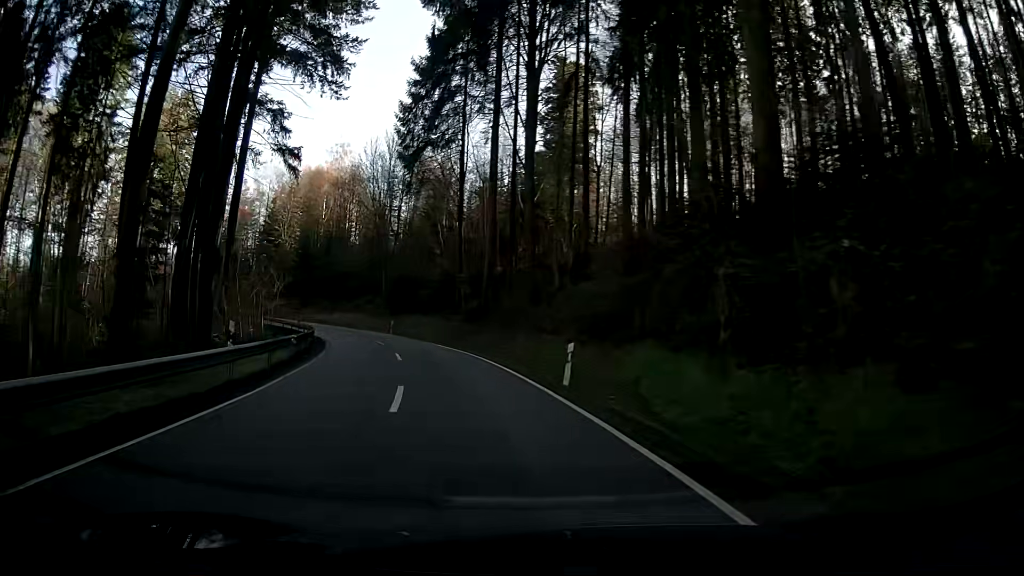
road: secondary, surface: asphalt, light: Day
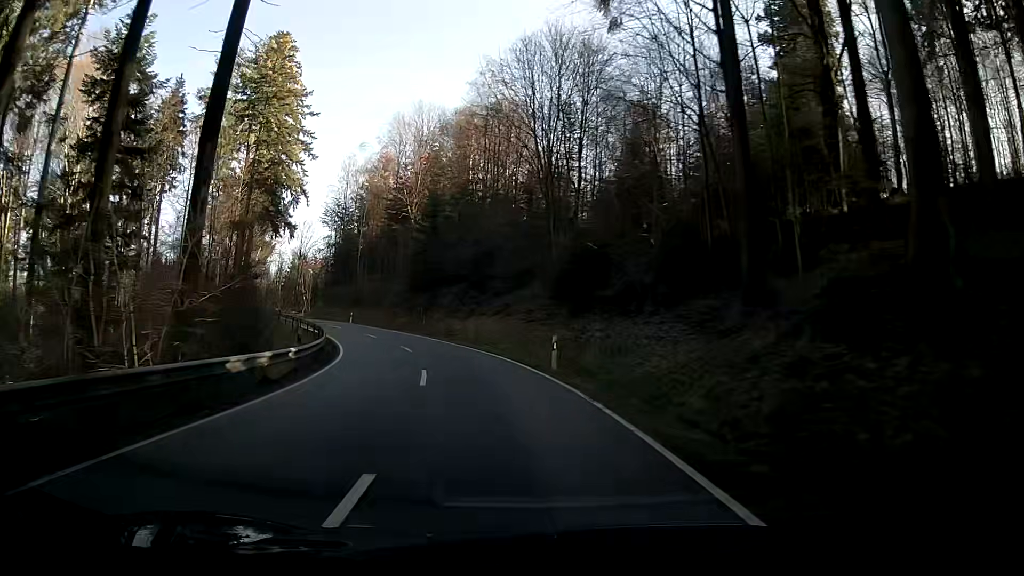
(-5.0, +32.2) m; -17°
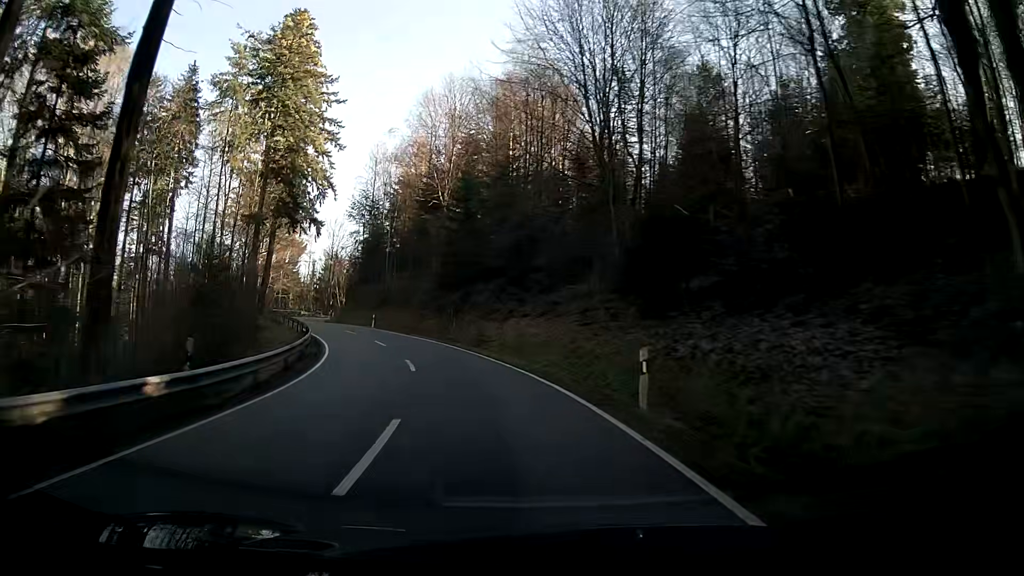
(-0.3, +8.9) m; -4°
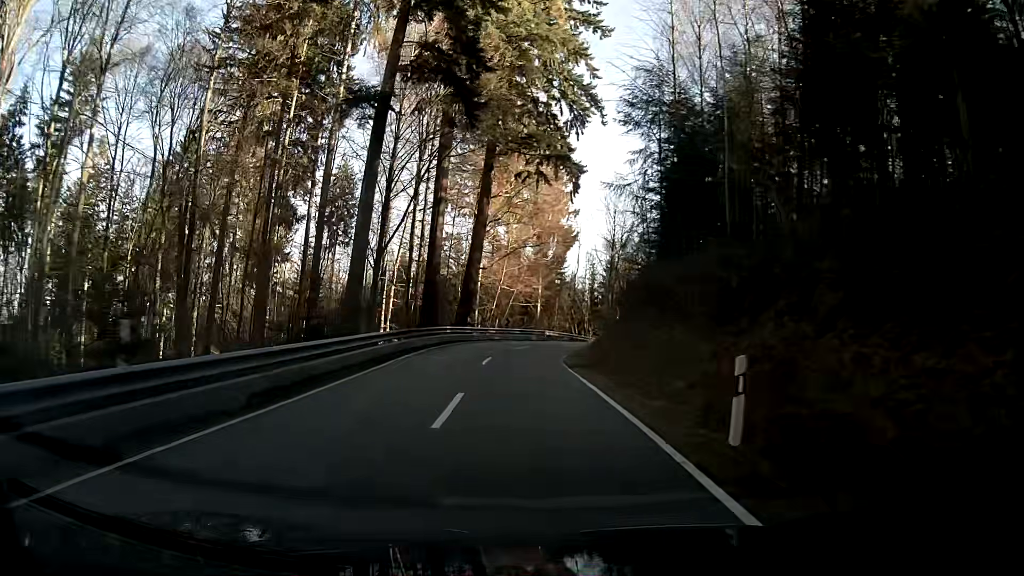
(-10.0, +44.2) m; -23°
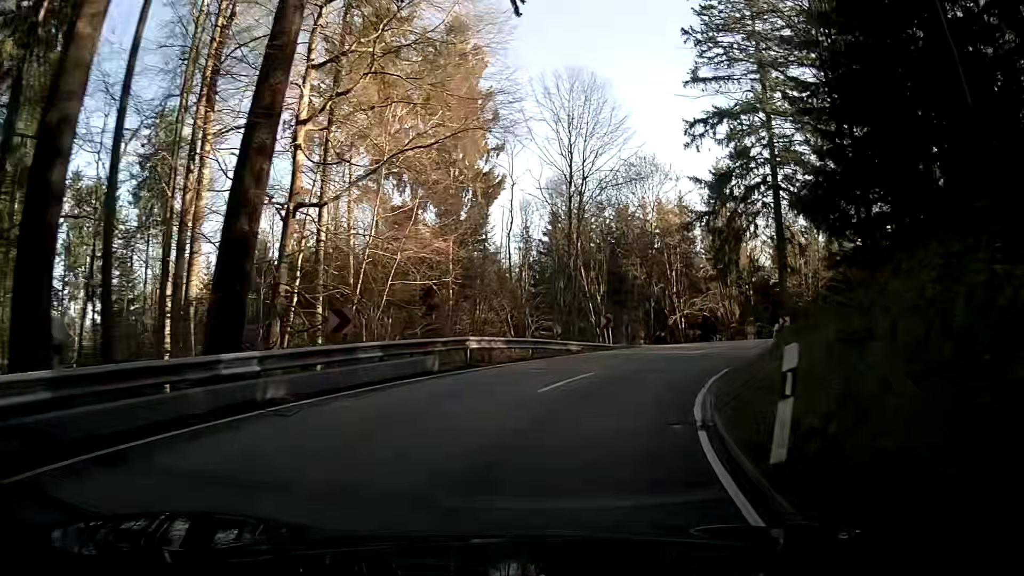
(+1.2, +32.2) m; +10°
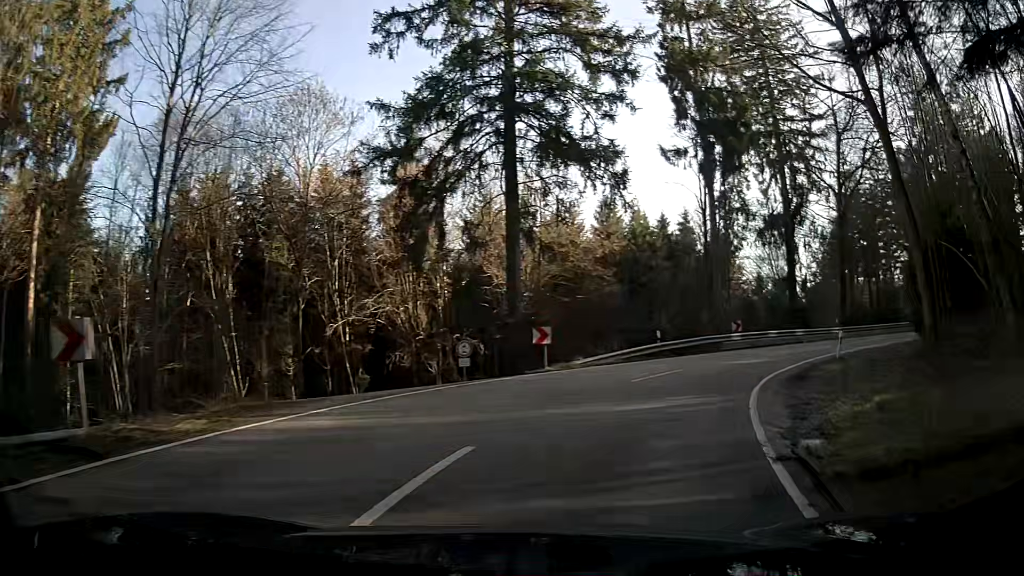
(+4.4, +19.5) m; +28°
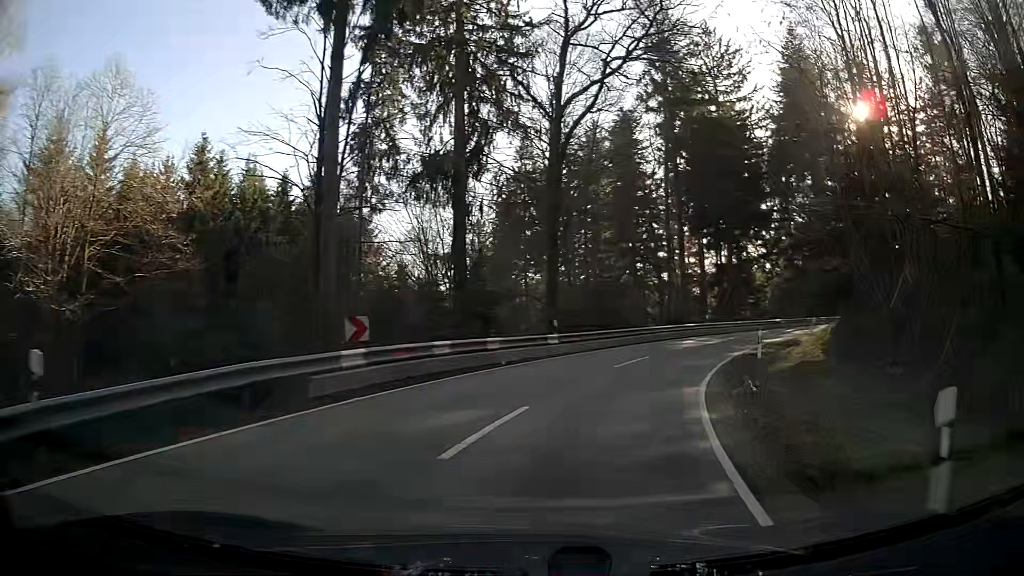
(+5.6, +19.4) m; +30°
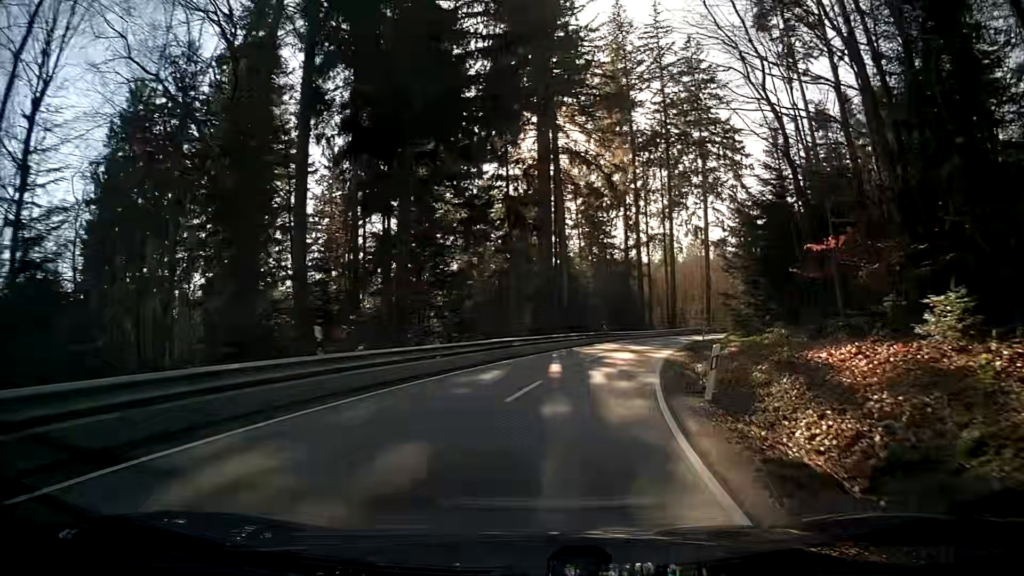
(+7.9, +29.9) m; +27°
